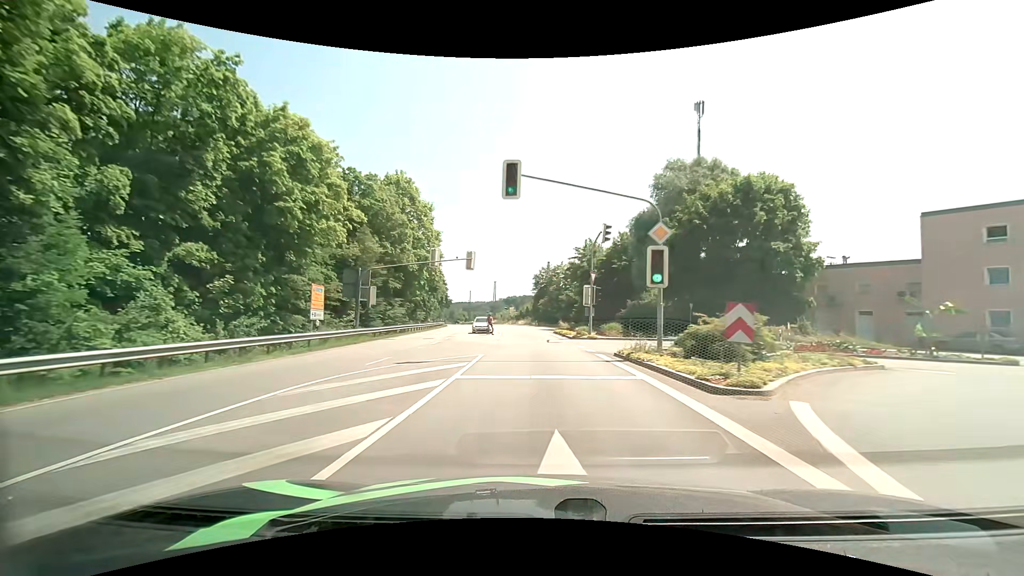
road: primary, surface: asphalt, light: Day
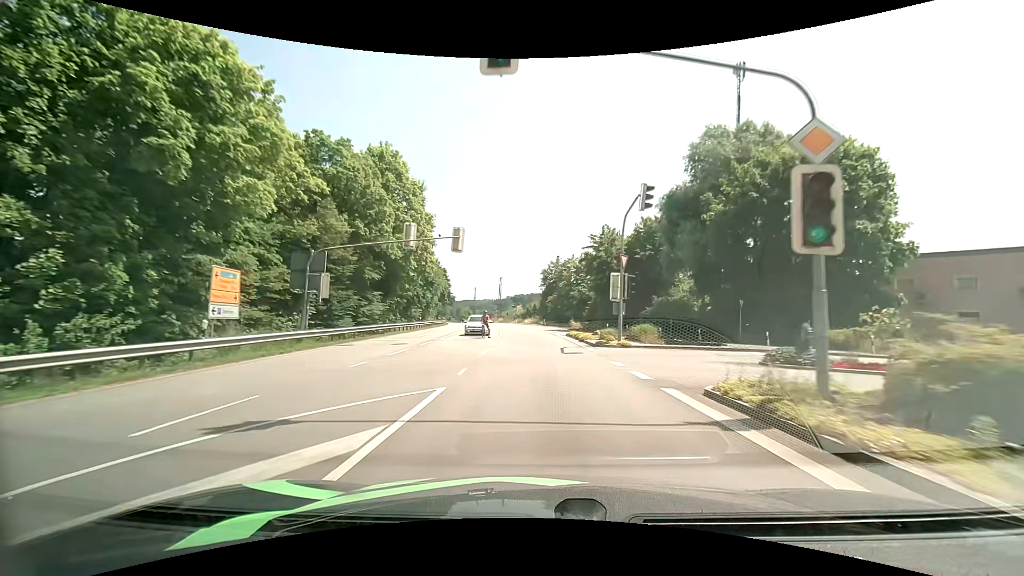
(-0.1, +8.8) m; -1°
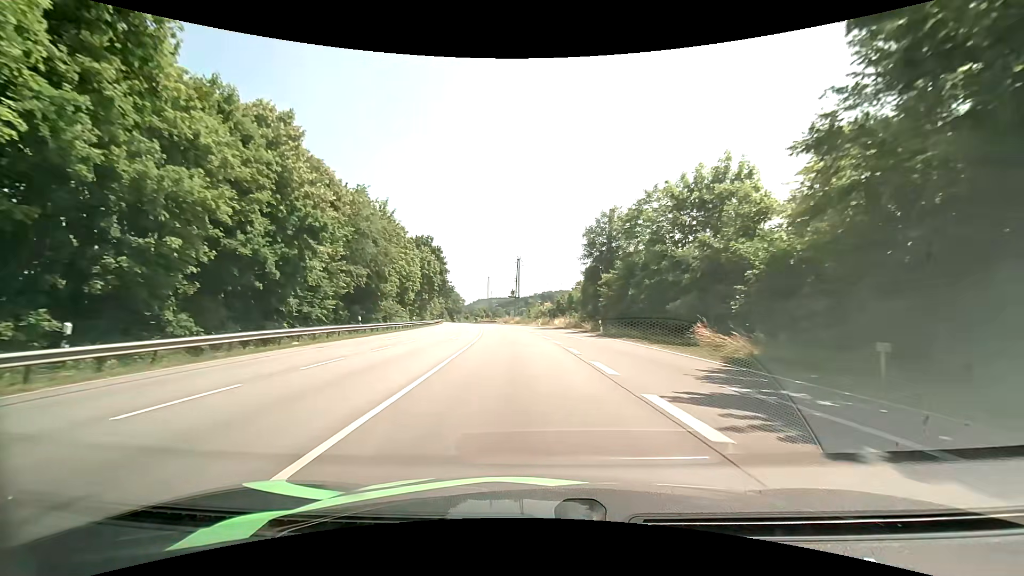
(-1.6, +44.9) m; -4°
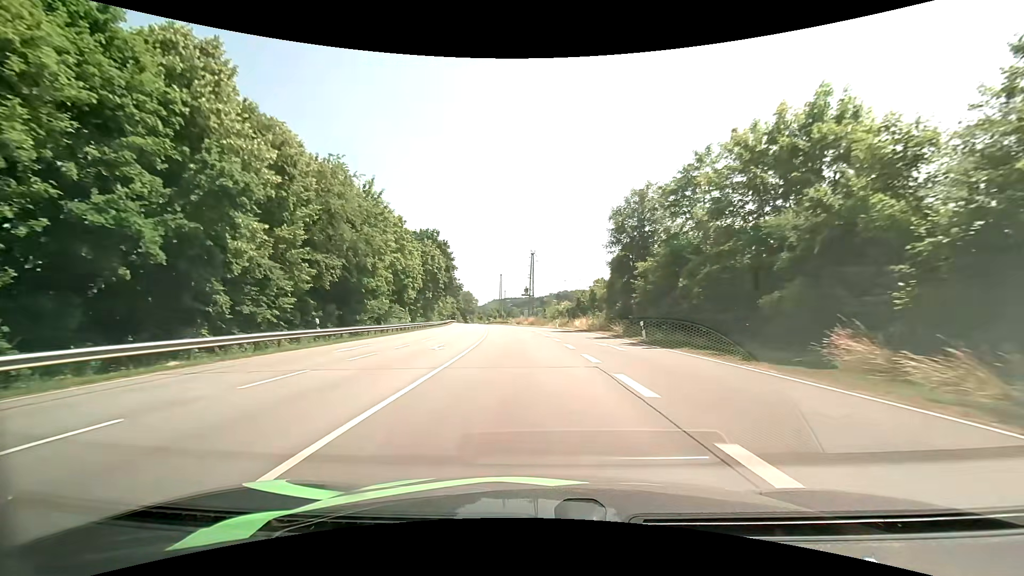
(-0.1, +9.3) m; -1°
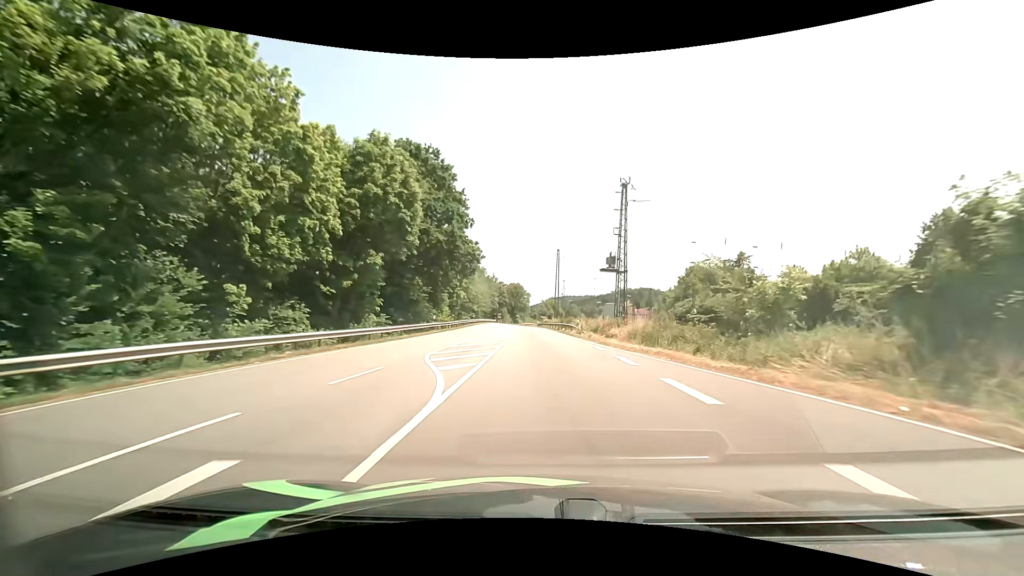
(-3.2, +48.4) m; -7°
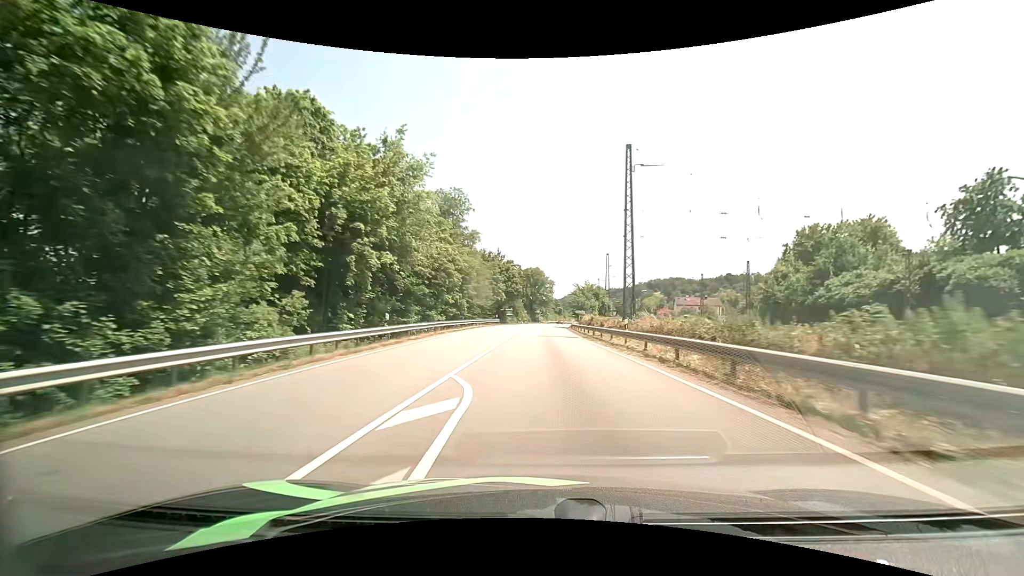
(-1.6, +51.7) m; -2°
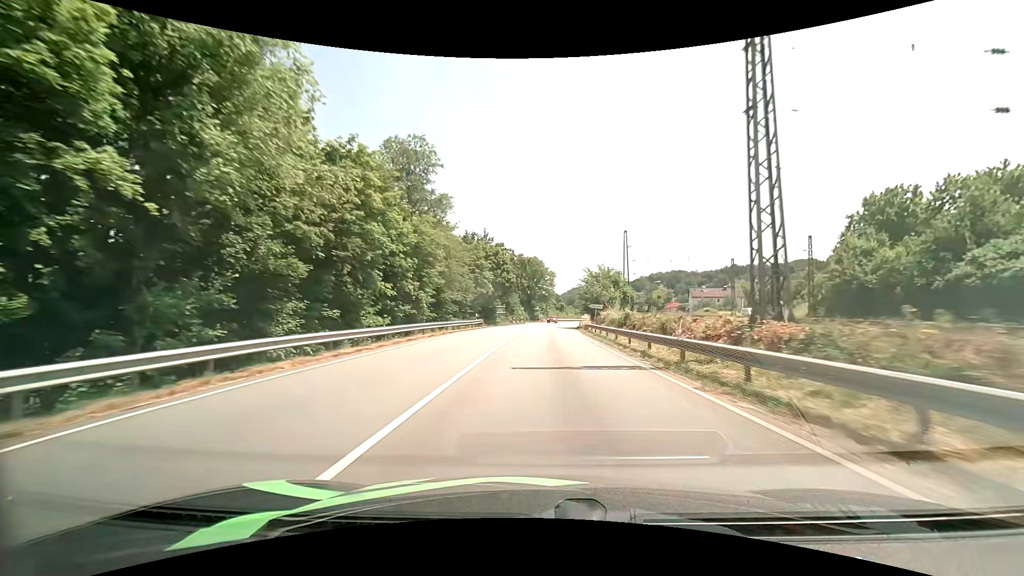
(+0.1, +21.3) m; 0°
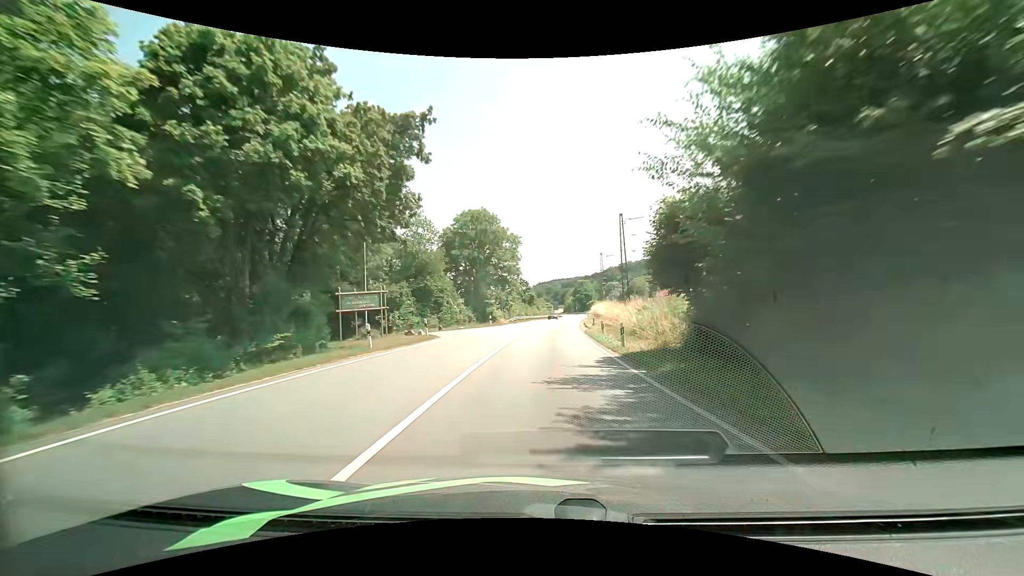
(+1.6, +55.2) m; +4°
(0, +10) (0, +20) (+1, +30) (+1, +40) (+2, +50) (+3, +60) (+4, +70) (+5, +80) (+6, +90) (+7, +100) m
